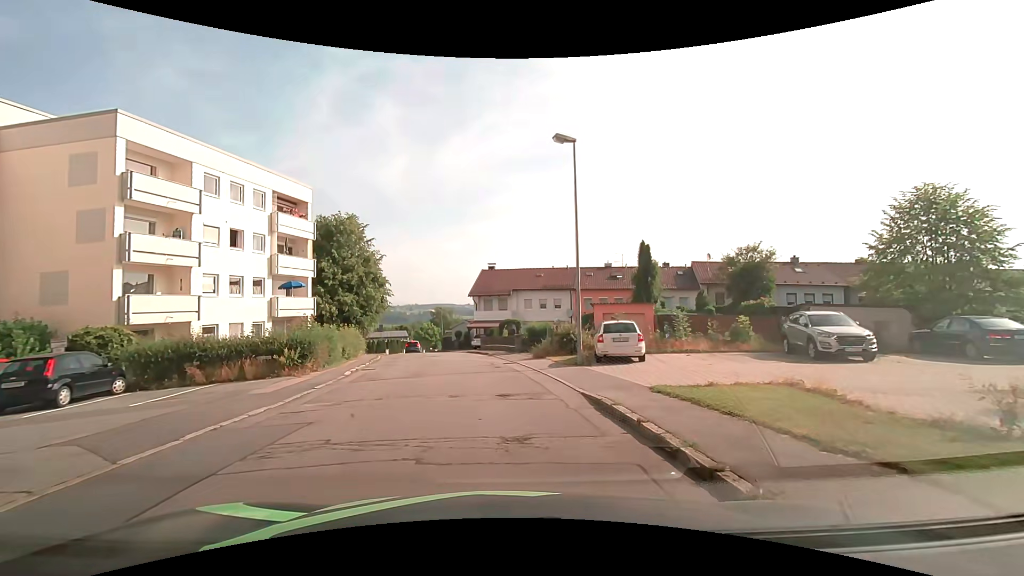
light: Day
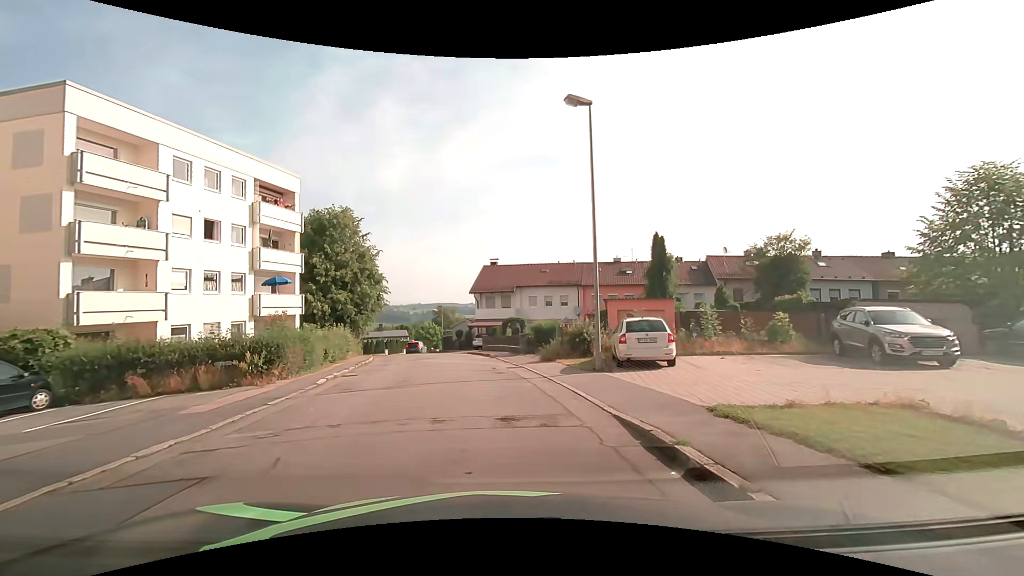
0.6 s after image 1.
(-0.1, +2.9) m; -2°
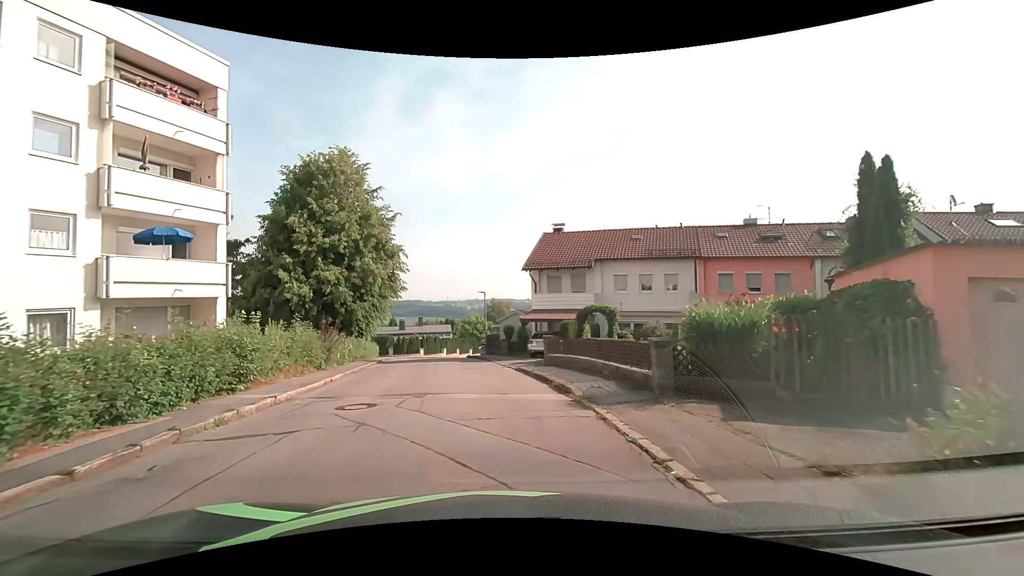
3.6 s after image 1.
(-0.8, +16.0) m; -6°
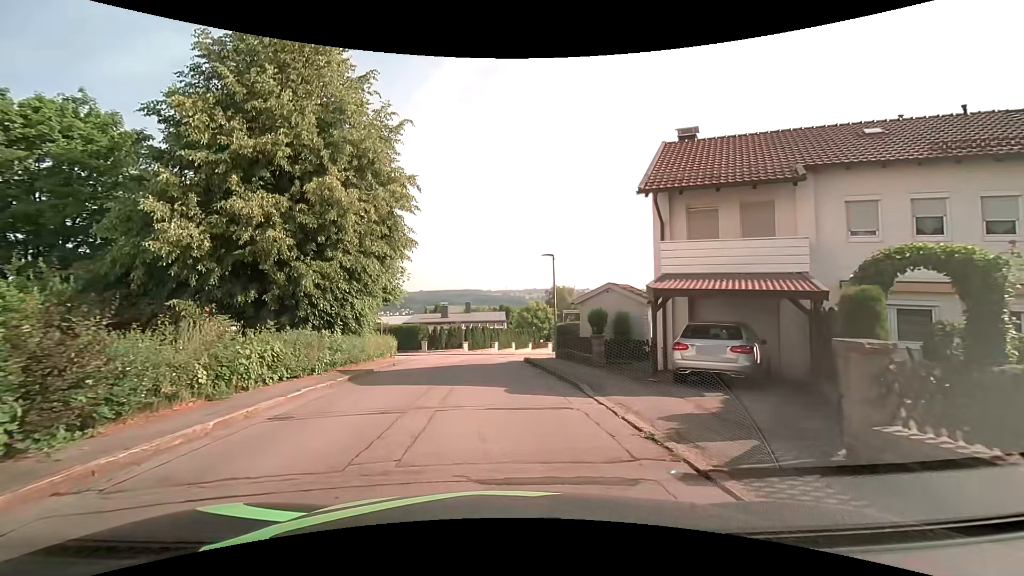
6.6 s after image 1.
(-1.1, +15.5) m; -7°
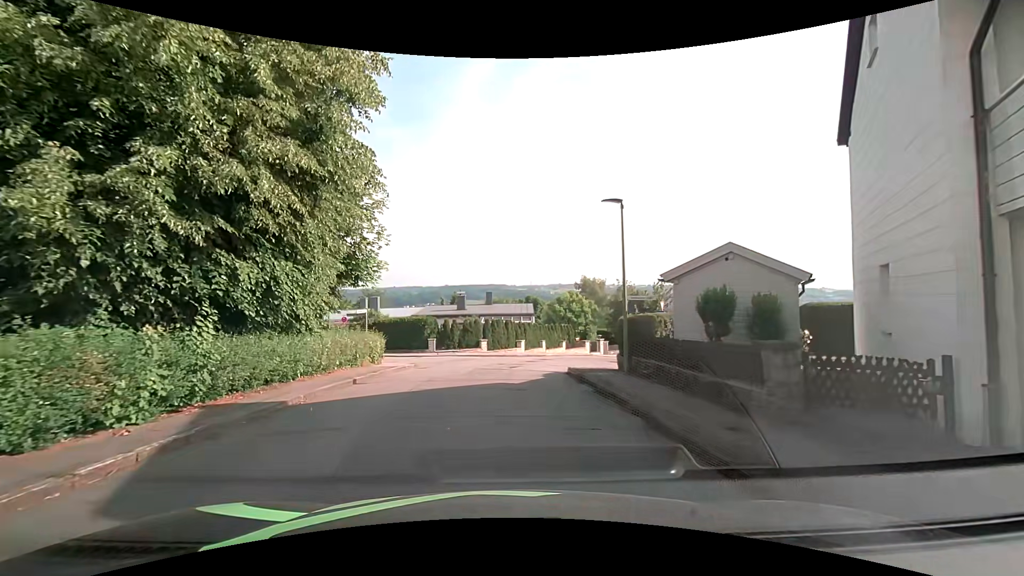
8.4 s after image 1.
(-0.3, +9.5) m; -3°
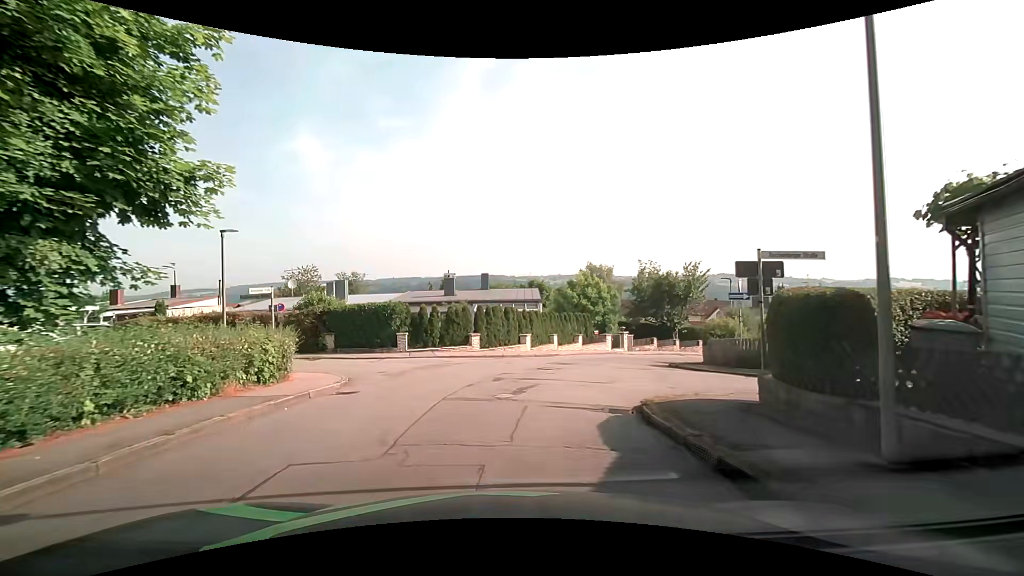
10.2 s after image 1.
(-0.1, +9.7) m; 0°
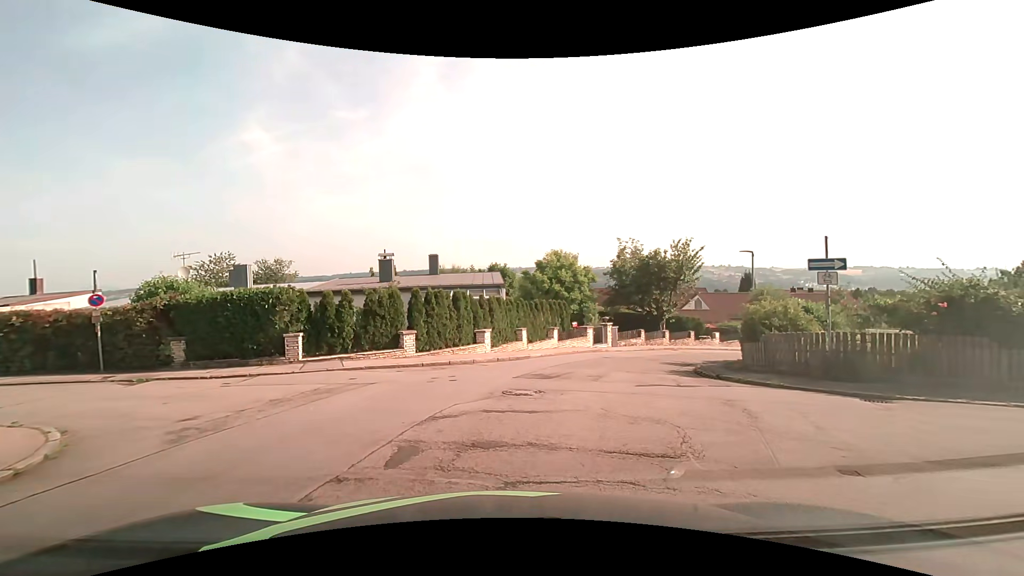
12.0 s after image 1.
(+0.3, +7.9) m; +5°
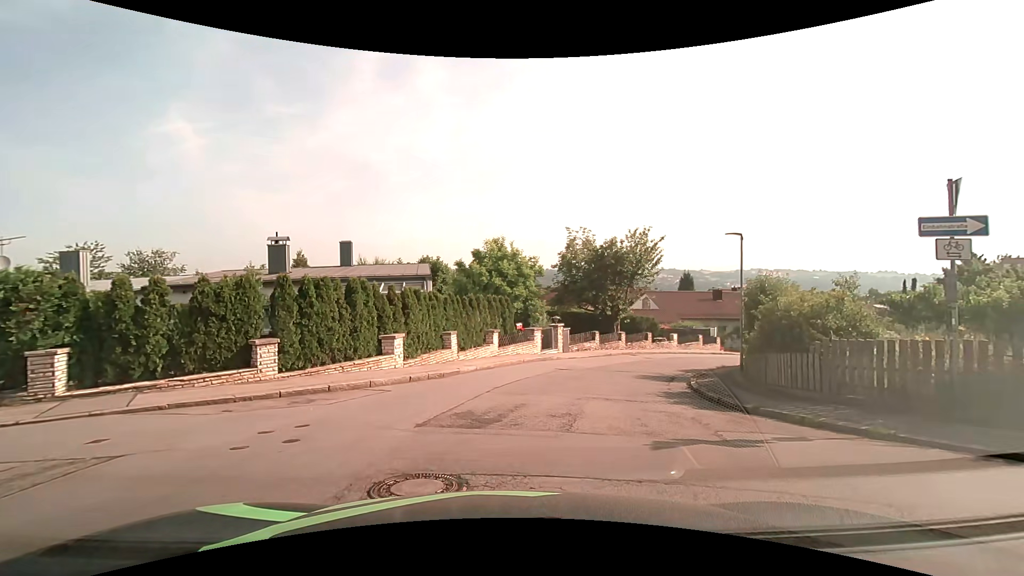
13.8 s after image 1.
(+0.2, +5.7) m; +6°
